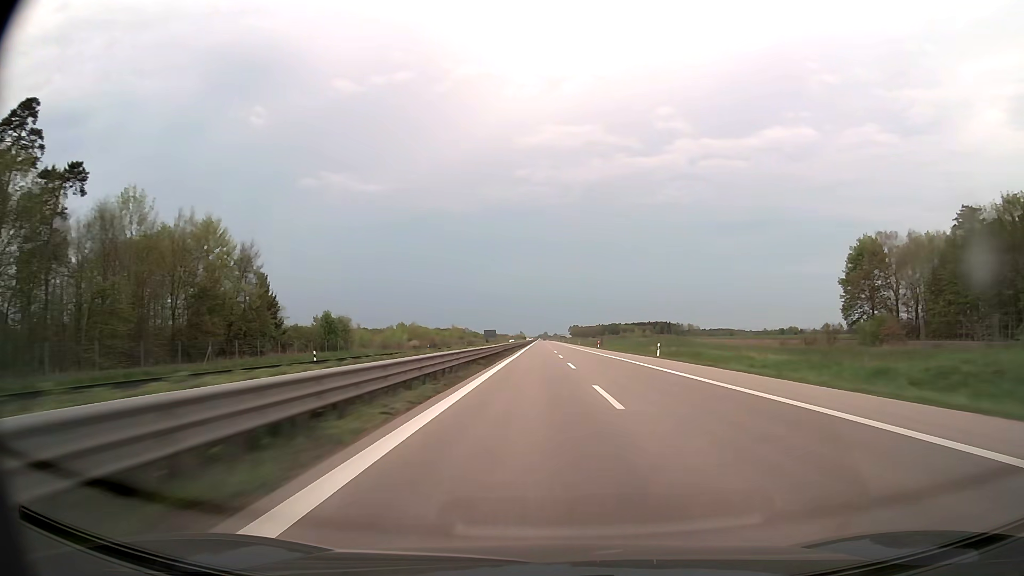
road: trunk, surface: asphalt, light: Day
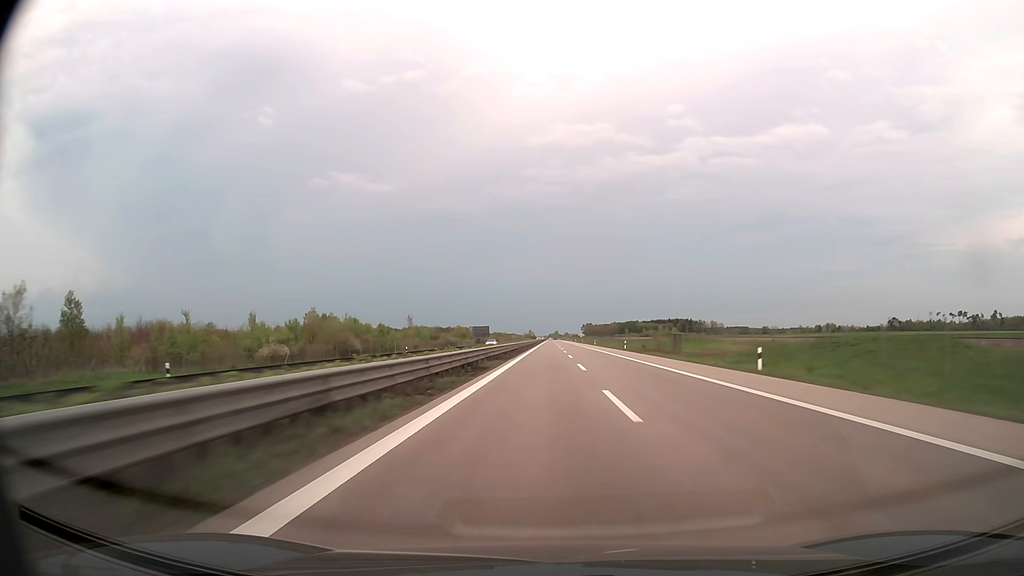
(-0.5, +71.4) m; -1°
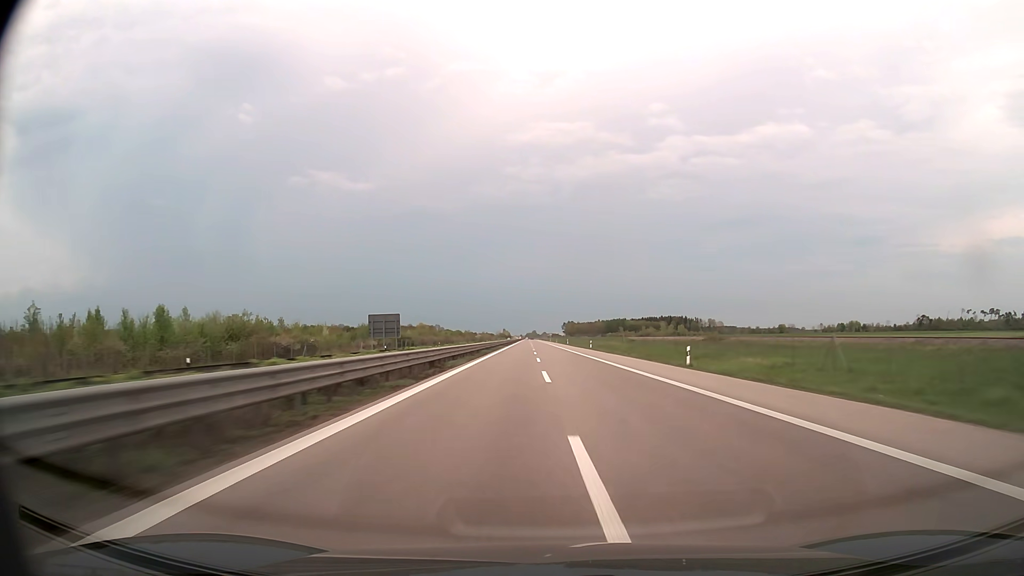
(+1.2, +95.2) m; +2°
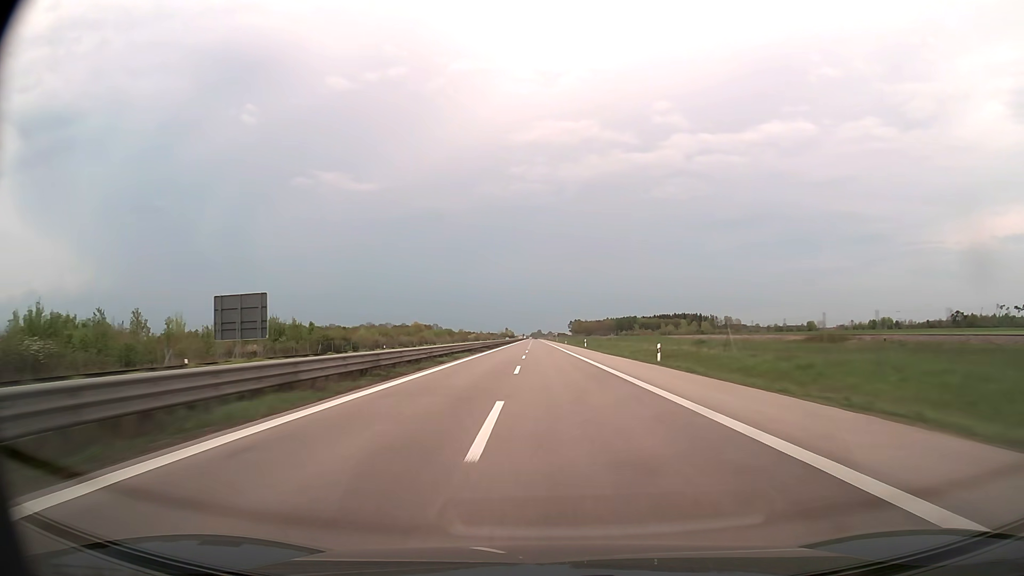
(0.0, +47.6) m; 0°
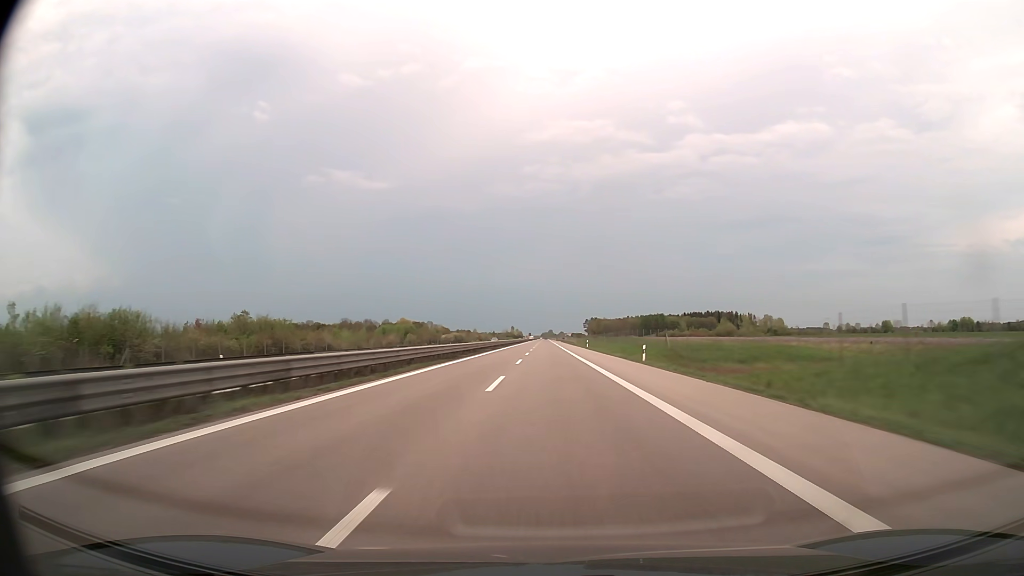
(-1.3, +95.2) m; -1°
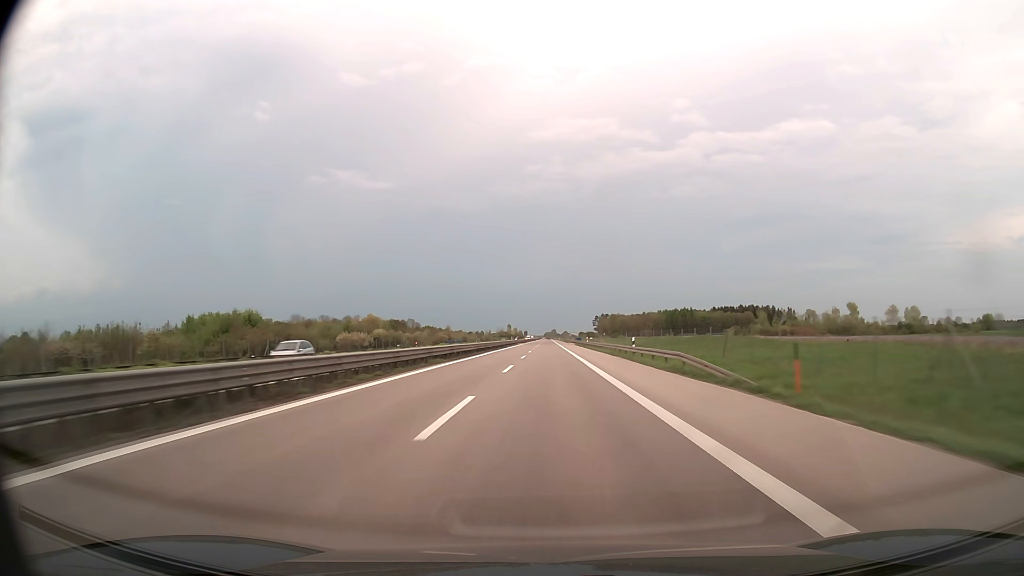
(+0.1, +95.2) m; 0°
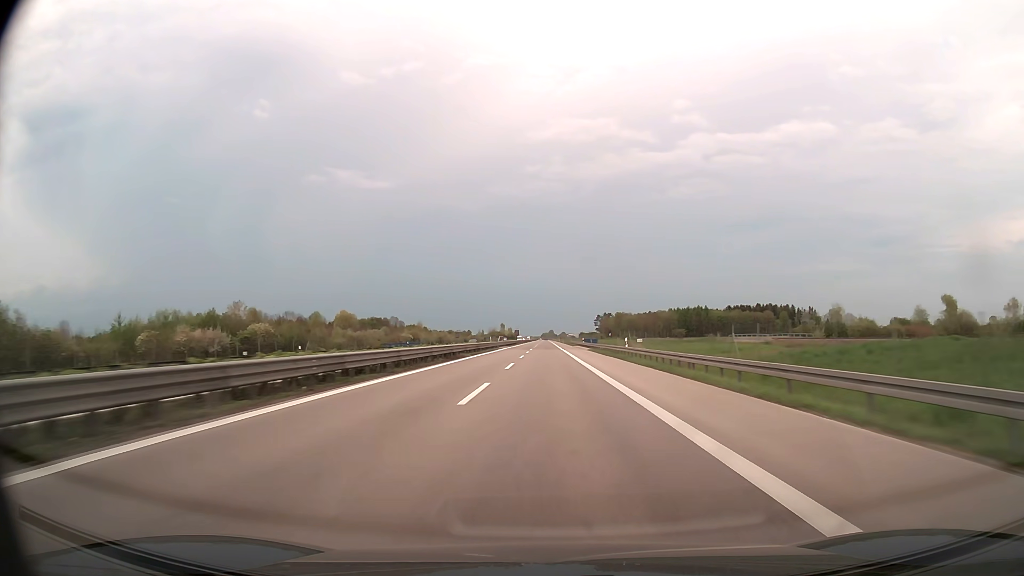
(0.0, +47.6) m; 0°
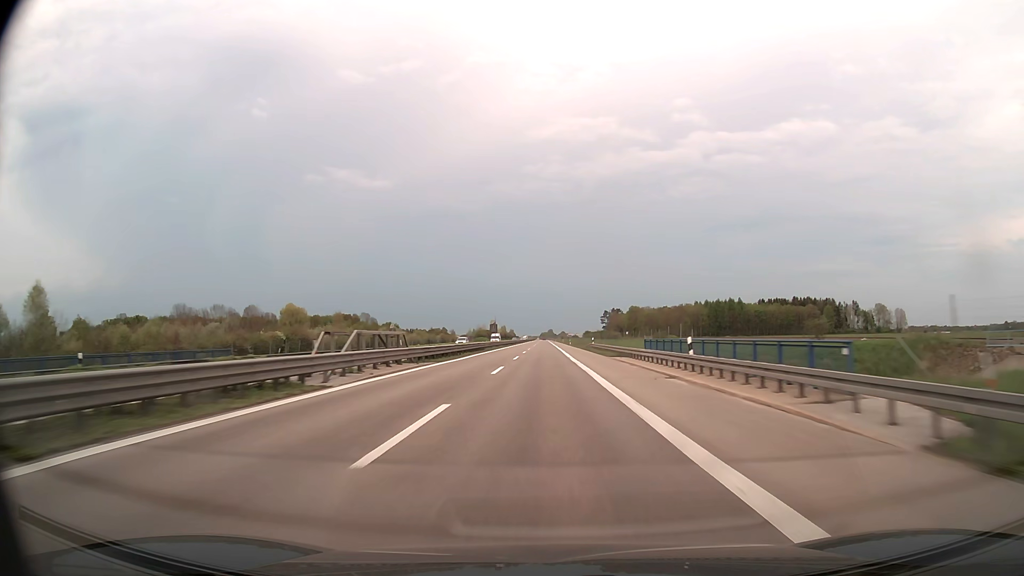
(+0.2, +71.4) m; 0°
(0, +10) (0, +20) (0, +30) (0, +40) (0, +50) (0, +60) (0, +70) (0, +80) (0, +90) (-1, +100) m
